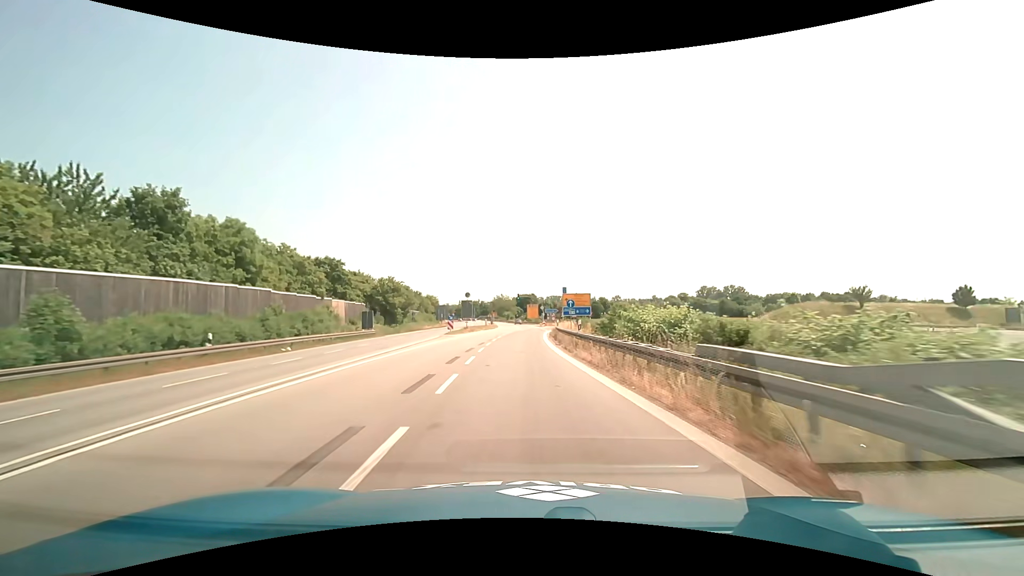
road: primary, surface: asphalt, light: Day
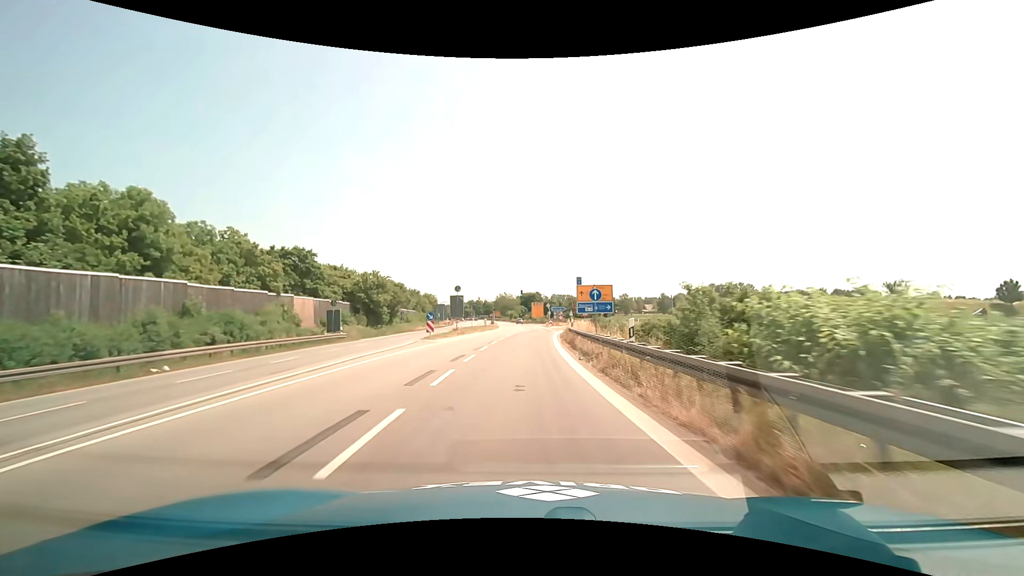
(-0.1, +10.8) m; 0°
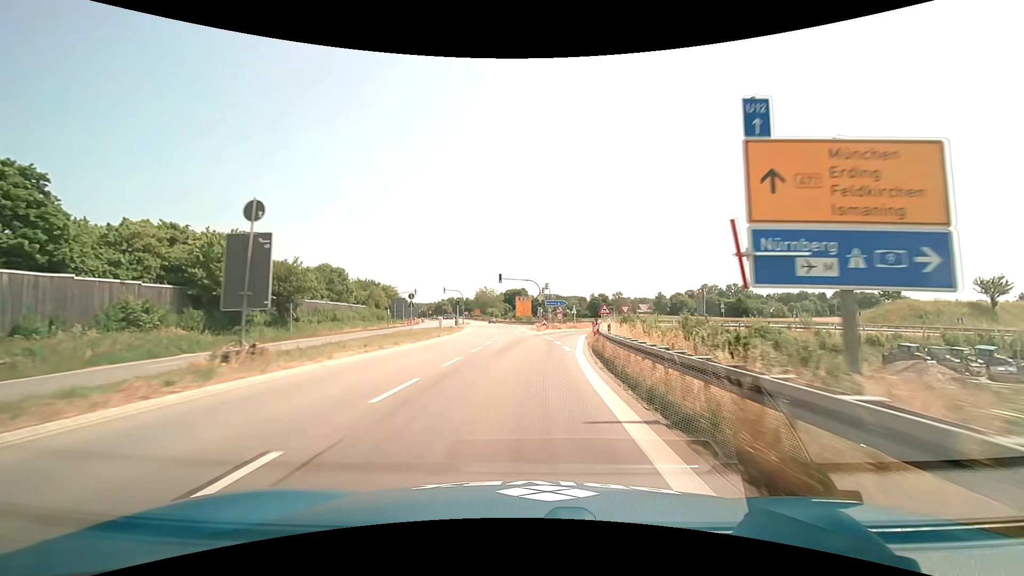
(+0.3, +32.4) m; +1°
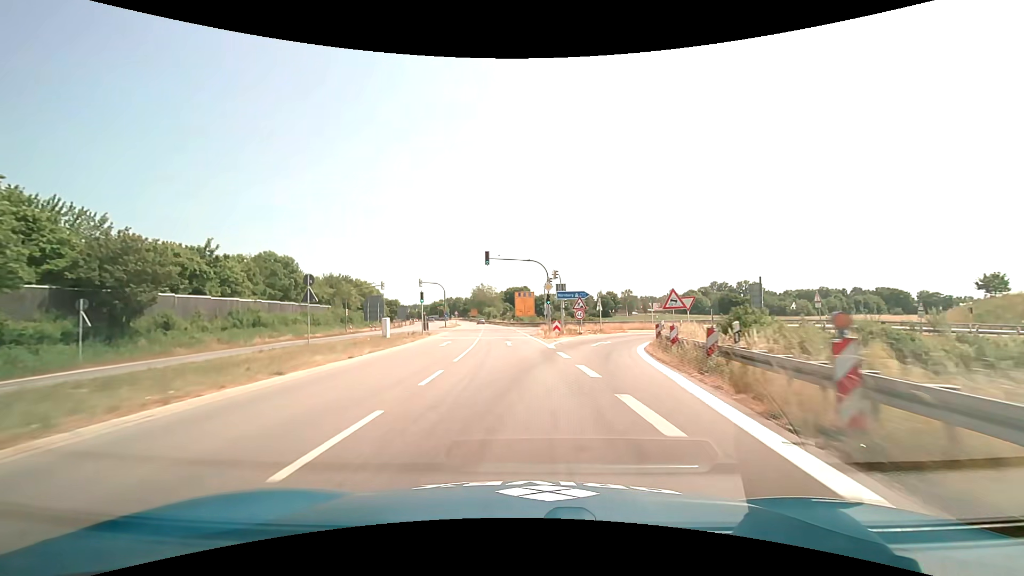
(0.0, +21.5) m; 0°
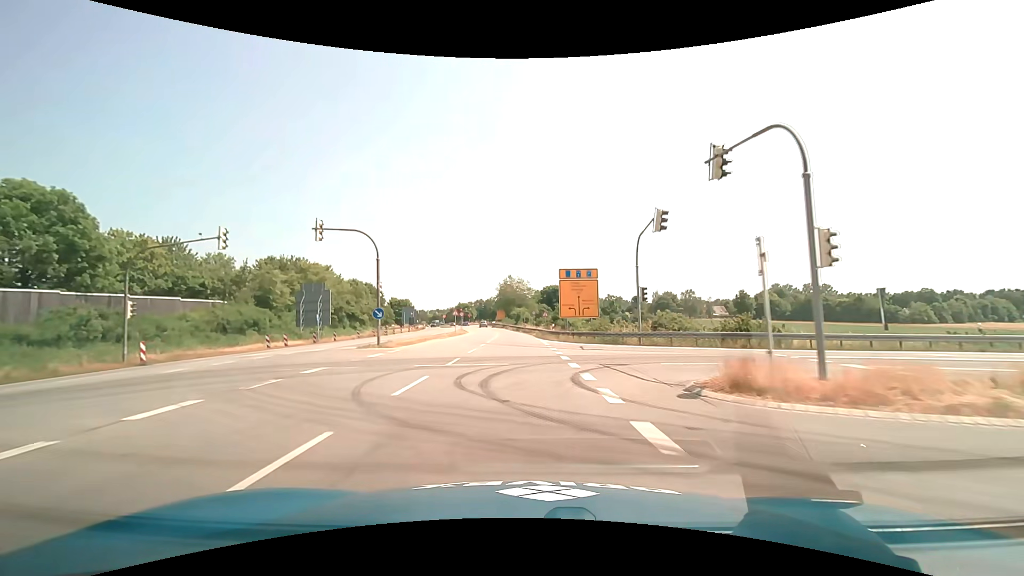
(-1.8, +42.9) m; -4°
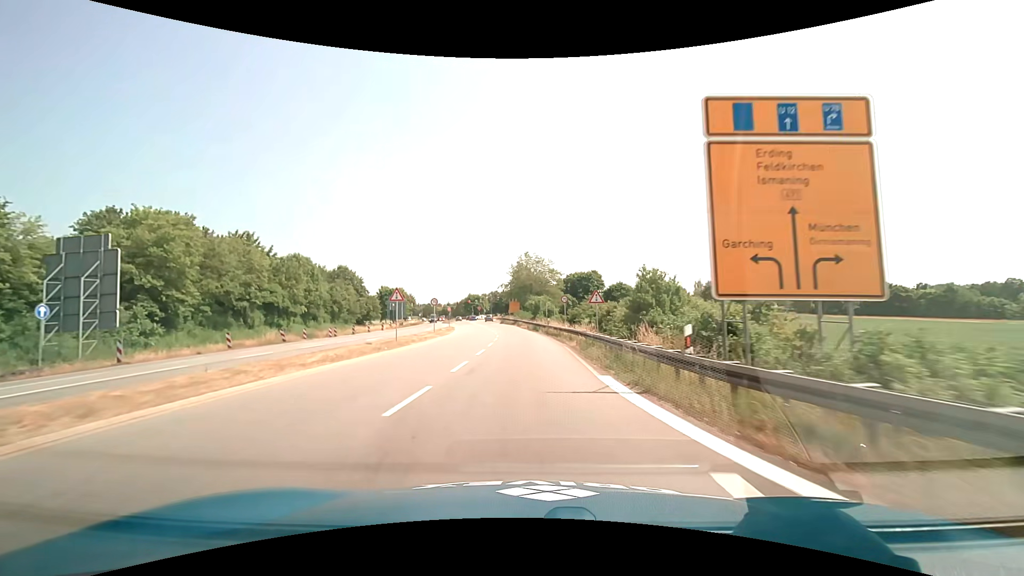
(-0.6, +32.1) m; -2°
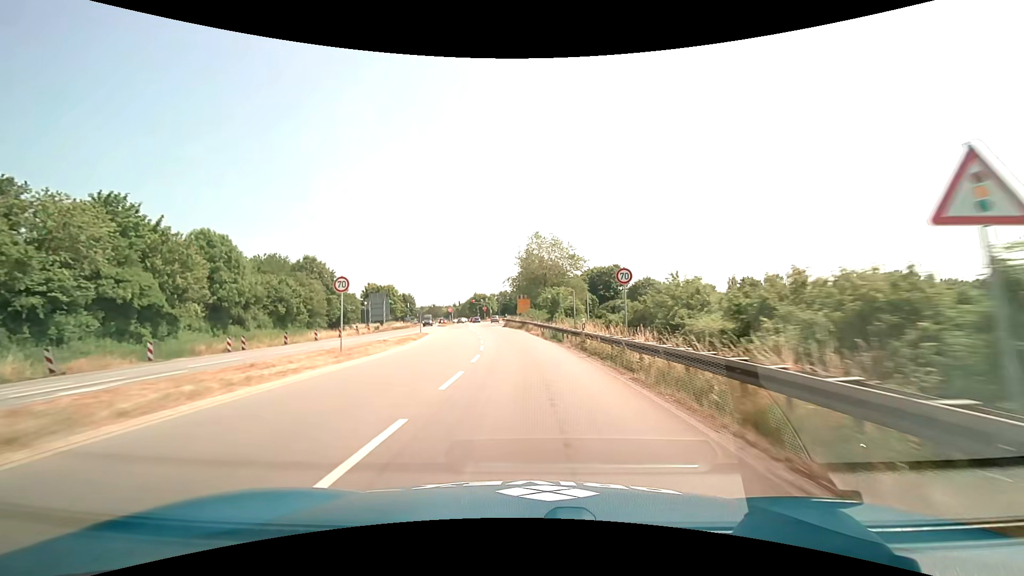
(-0.3, +21.6) m; -1°
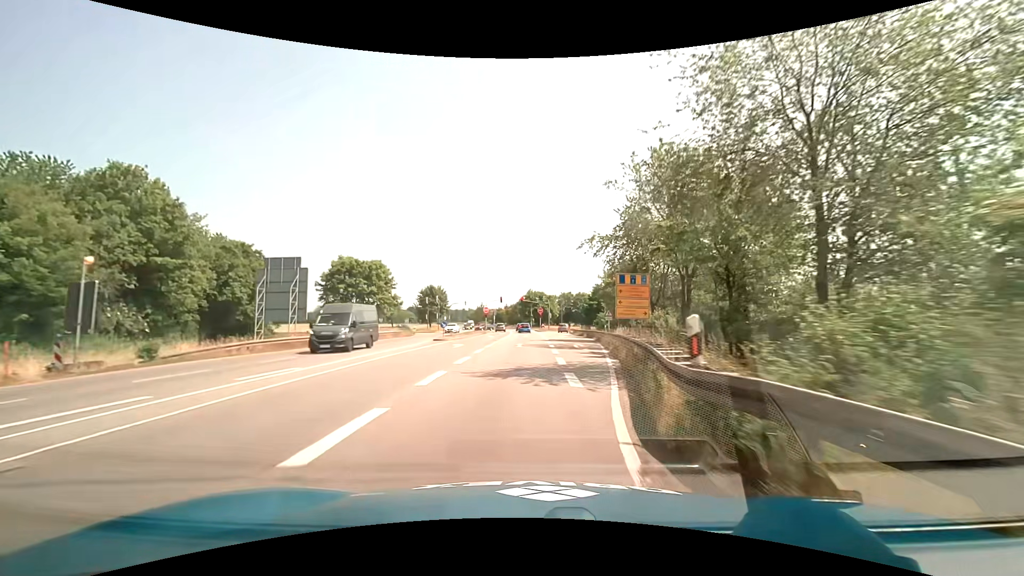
(-3.8, +52.6) m; -7°
(0, +10) (0, +20) (+1, +30) (+2, +40) (+2, +50) (+3, +60) (+4, +70) (+5, +80) (+7, +90) (+12, +98) m
